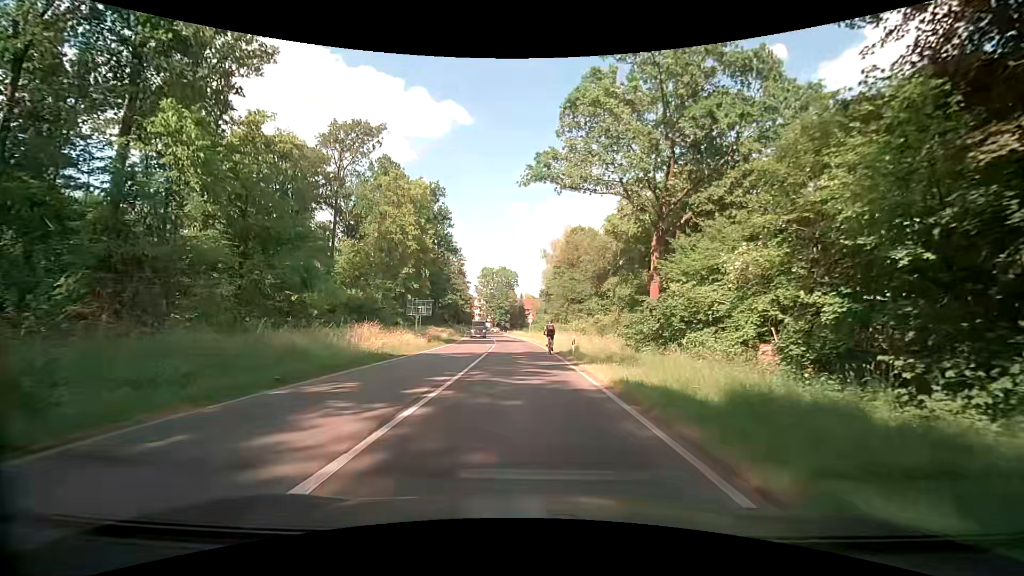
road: secondary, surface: asphalt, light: Day
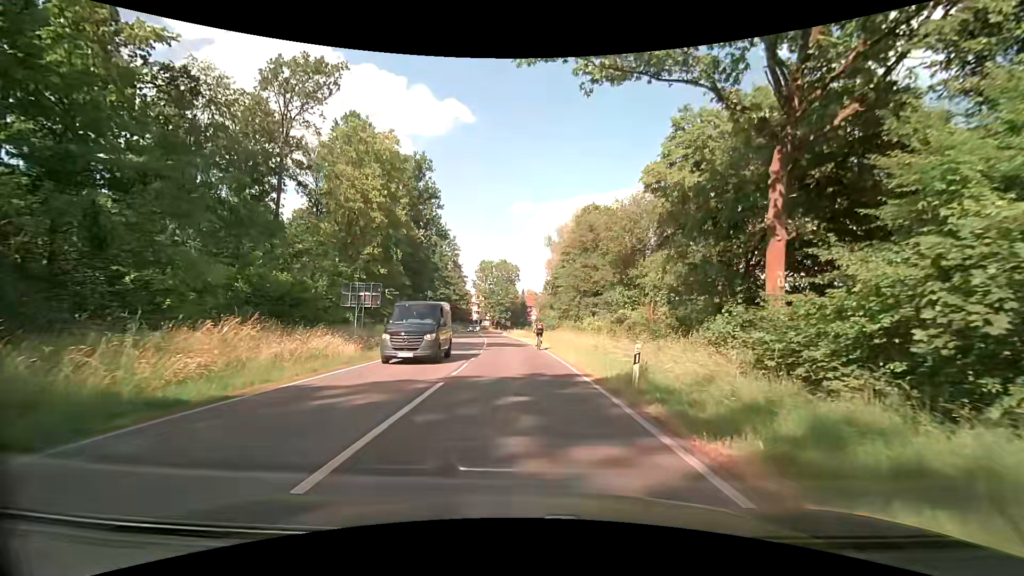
(+0.3, +14.5) m; +1°
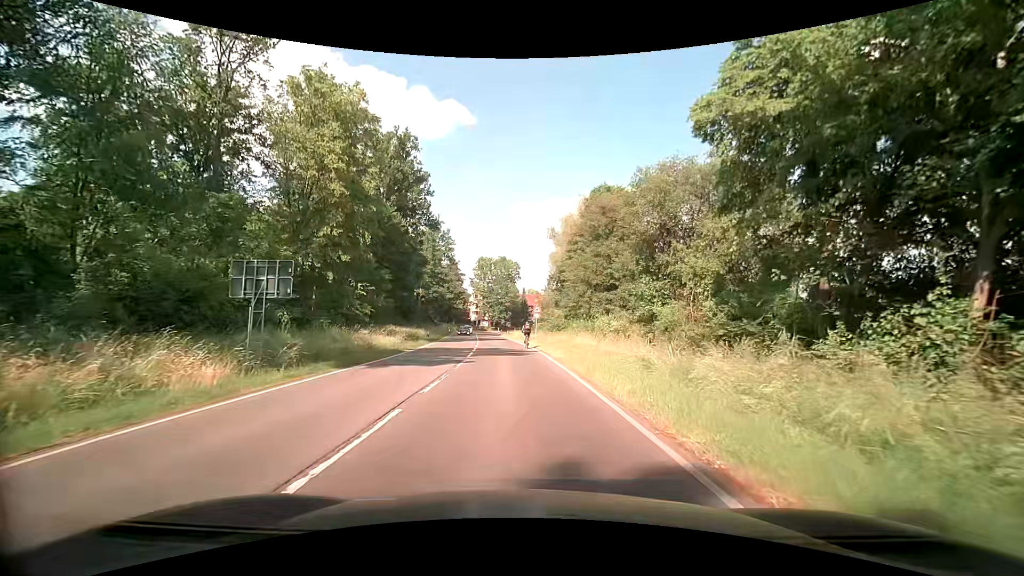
(0.0, +9.6) m; 0°
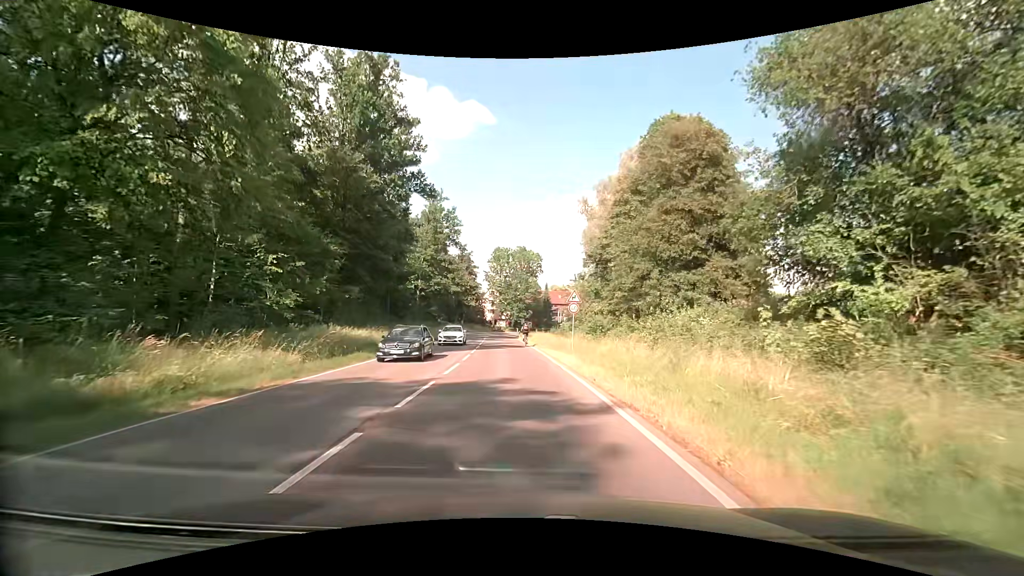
(-0.3, +20.0) m; -2°
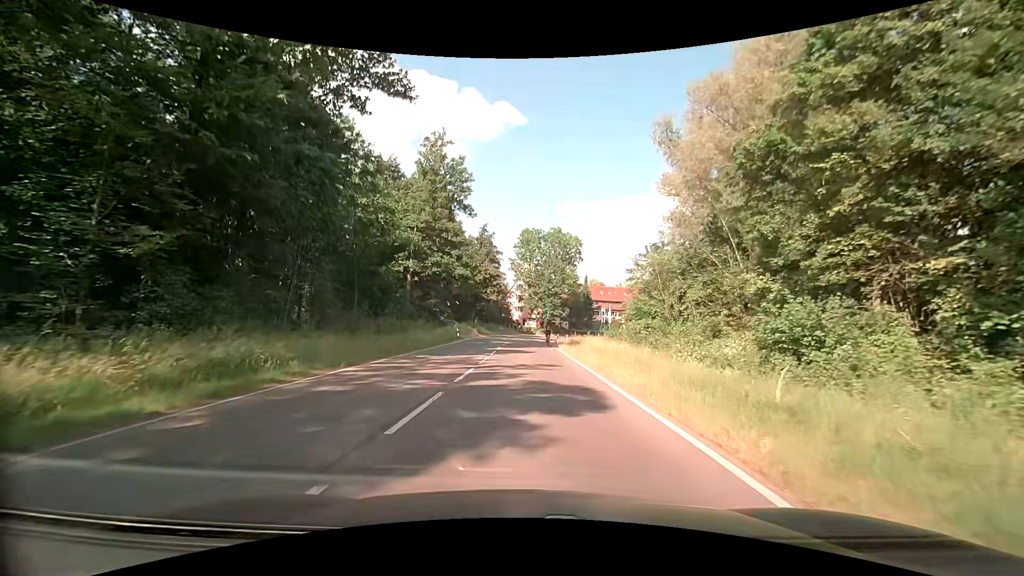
(-1.1, +26.3) m; -4°
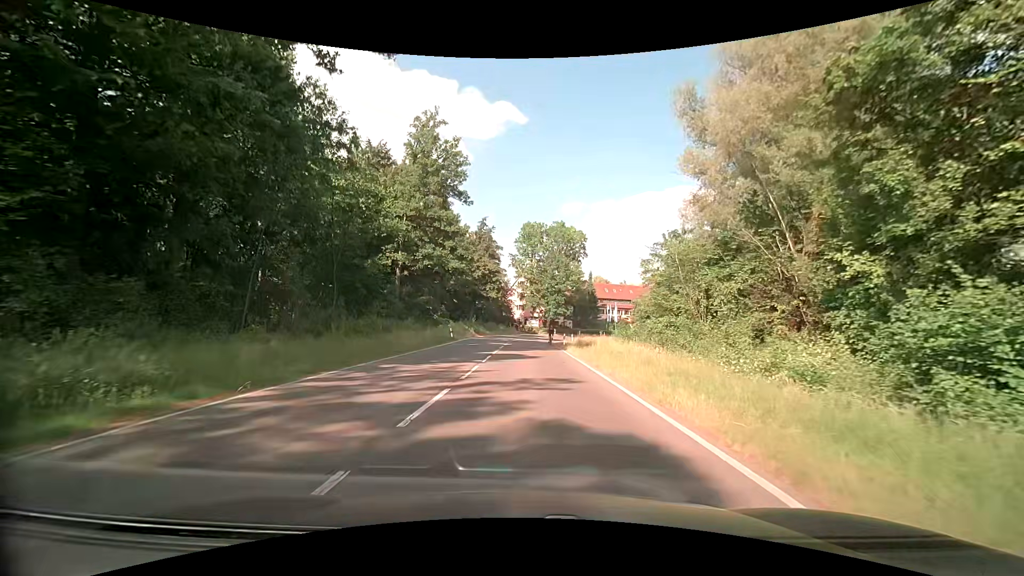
(0.0, +5.6) m; -1°
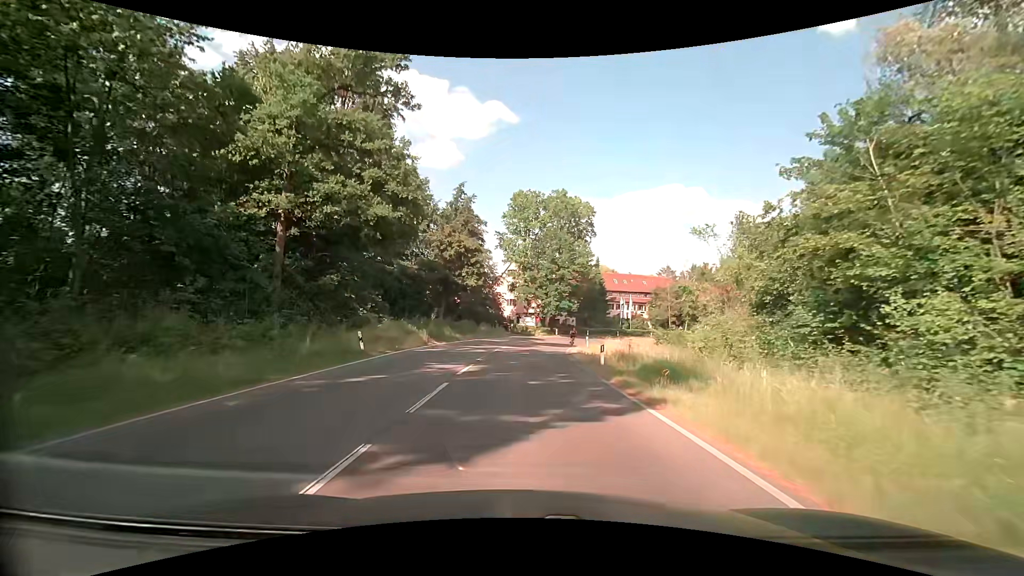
(+0.3, +23.2) m; +1°
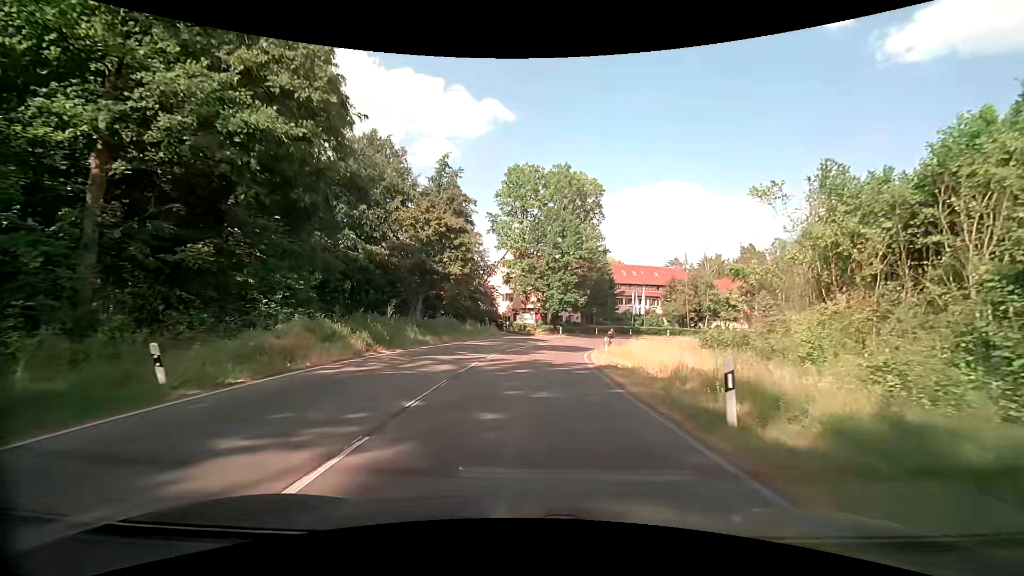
(+0.1, +11.6) m; +1°
(0, +10) (0, +20) (+1, +30) (+3, +40) (+6, +49) (+10, +58) (+16, +66) (+23, +73) (+32, +78) (+41, +81) m
